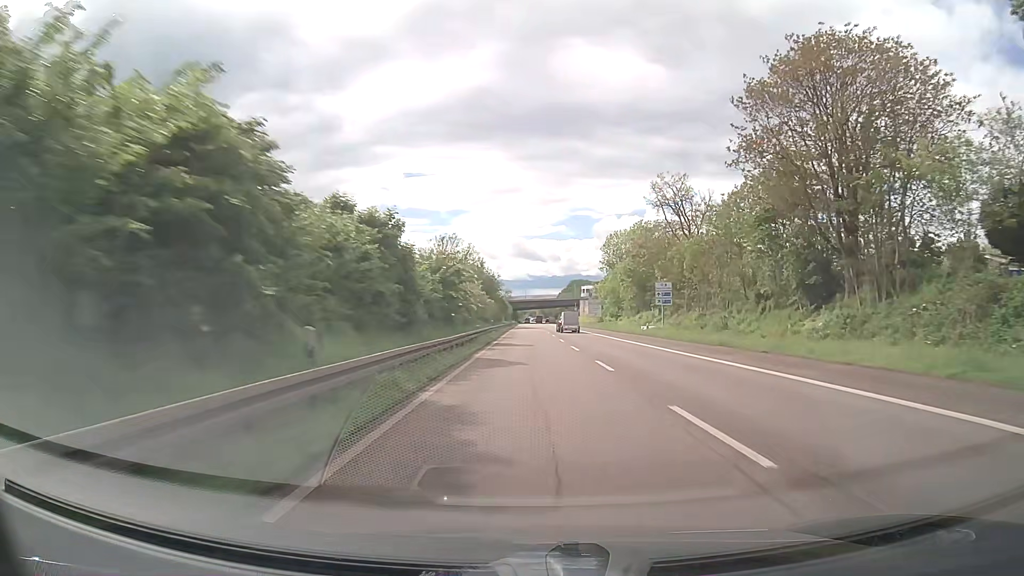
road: trunk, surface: asphalt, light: Day
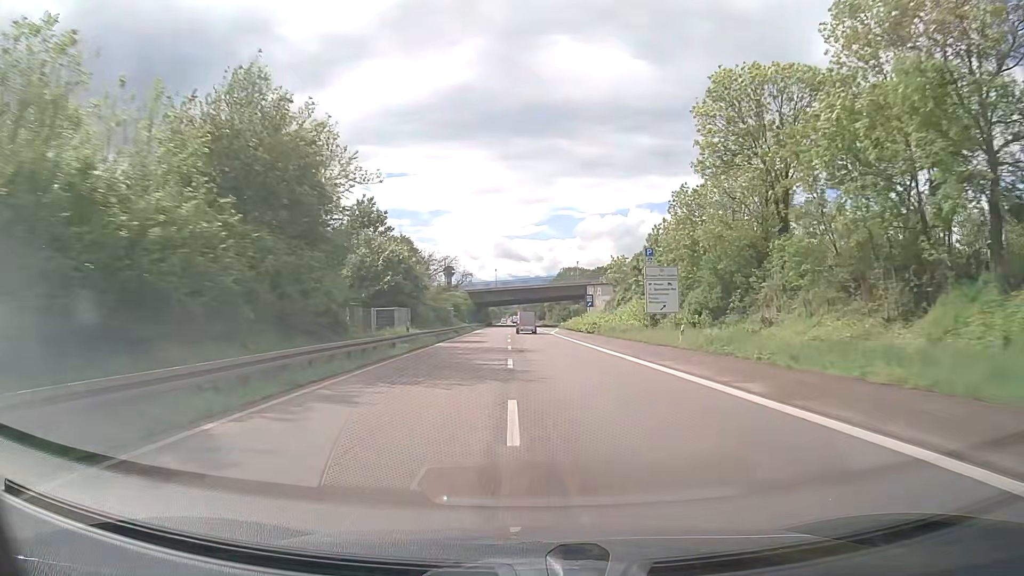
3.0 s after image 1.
(+1.5, +78.8) m; +1°
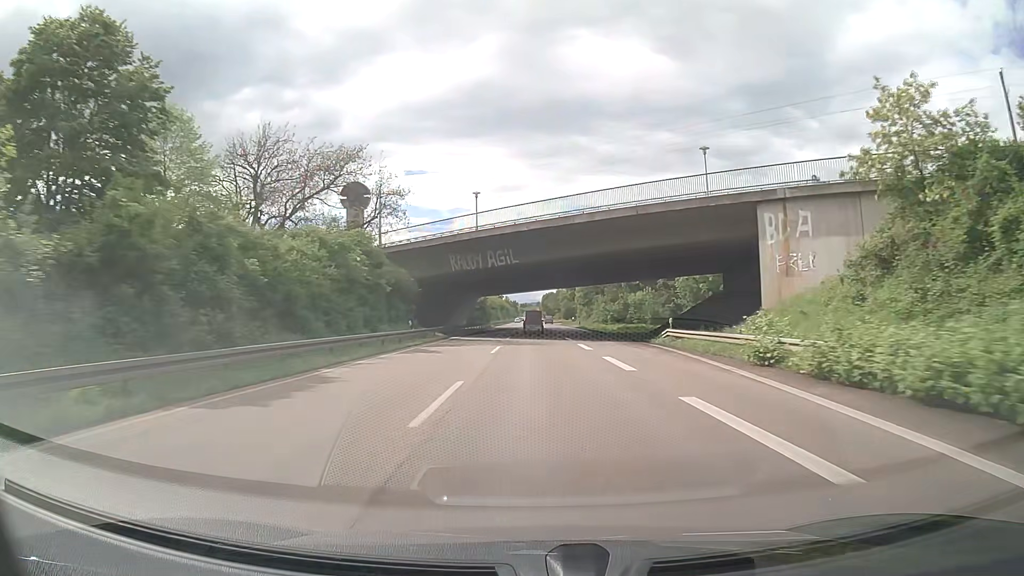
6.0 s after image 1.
(-0.9, +78.7) m; -2°
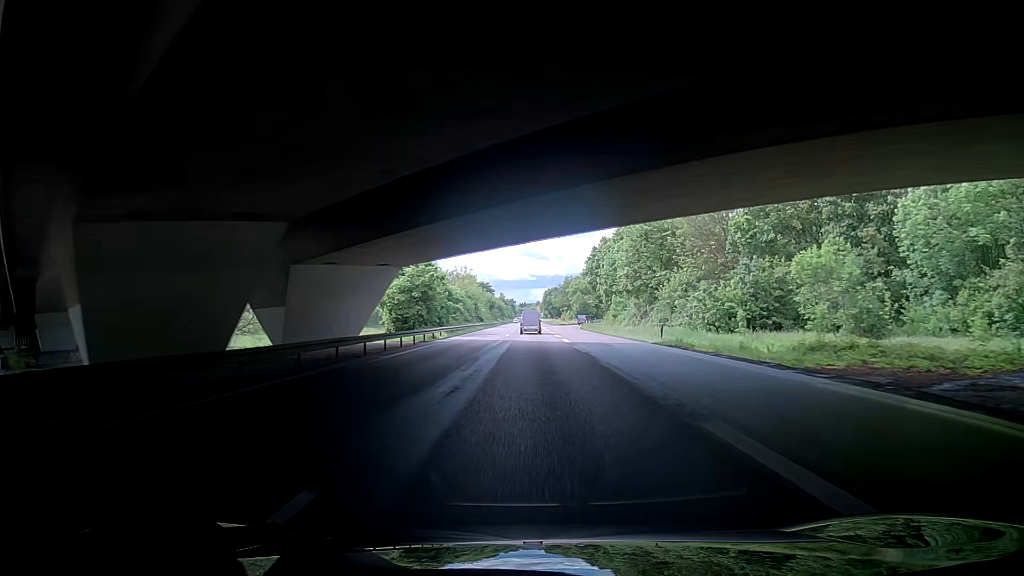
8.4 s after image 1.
(0.0, +62.9) m; 0°
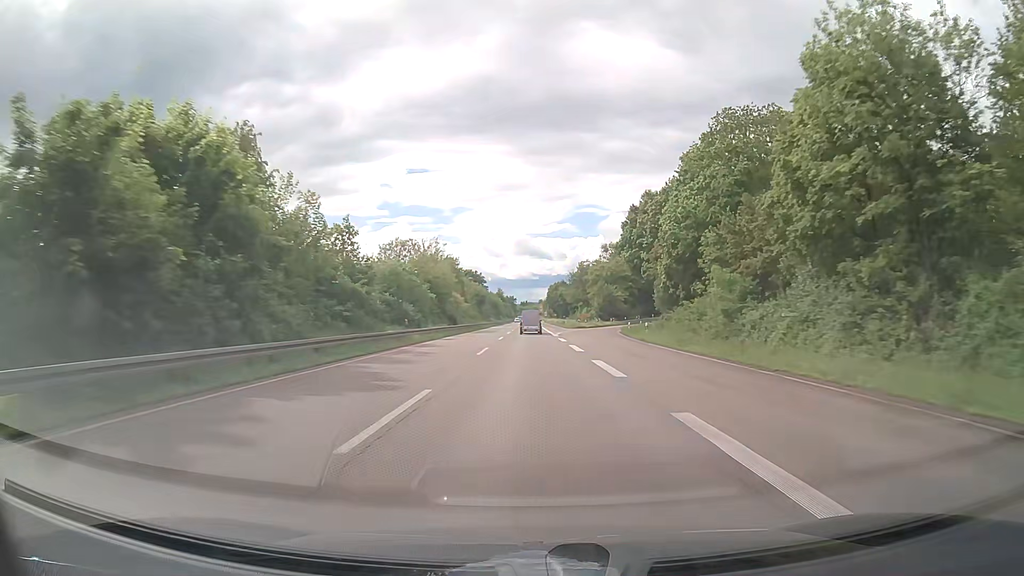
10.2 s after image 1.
(-0.3, +47.1) m; 0°
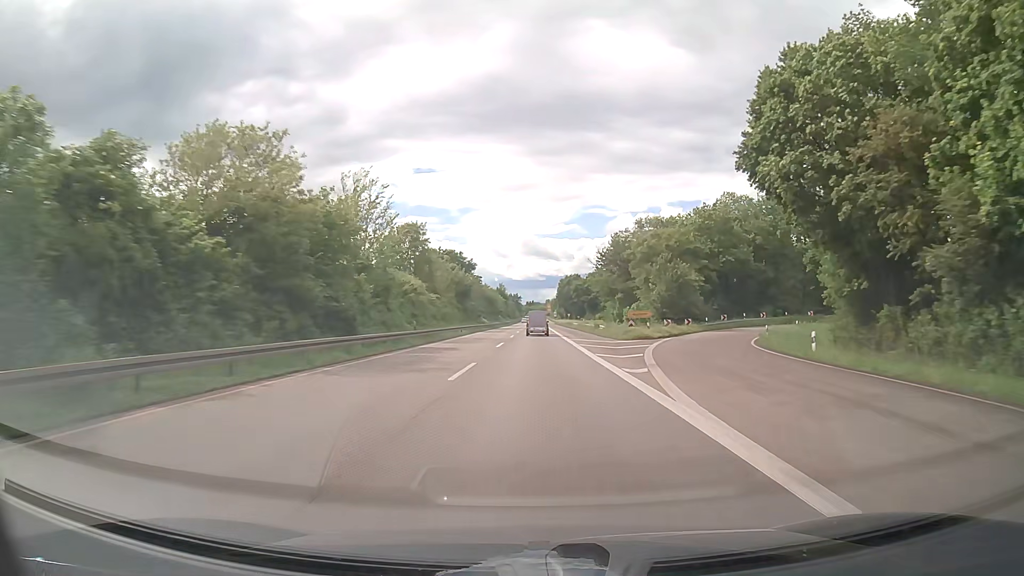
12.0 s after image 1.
(-0.3, +47.1) m; -1°
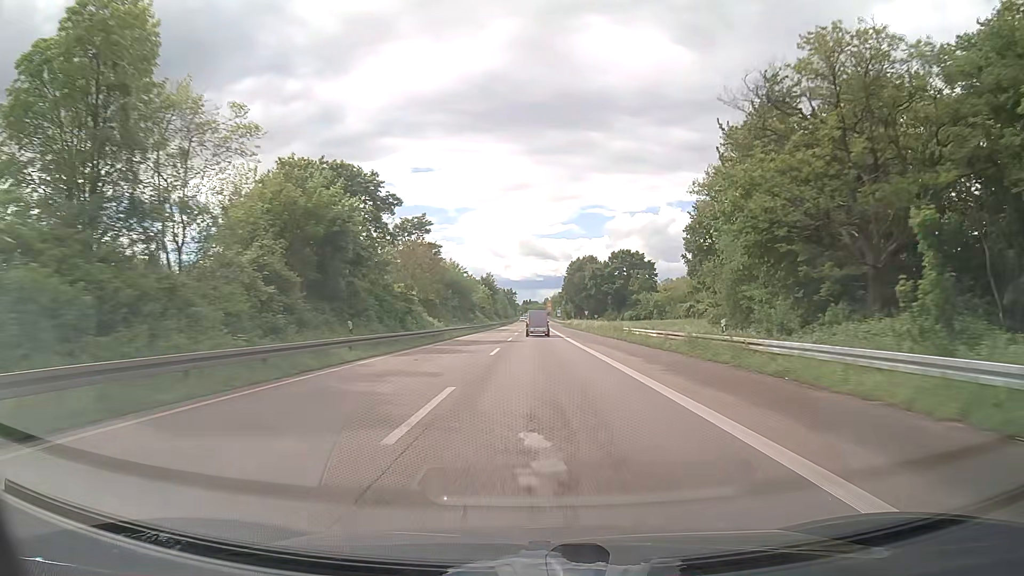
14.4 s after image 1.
(+0.1, +62.7) m; 0°
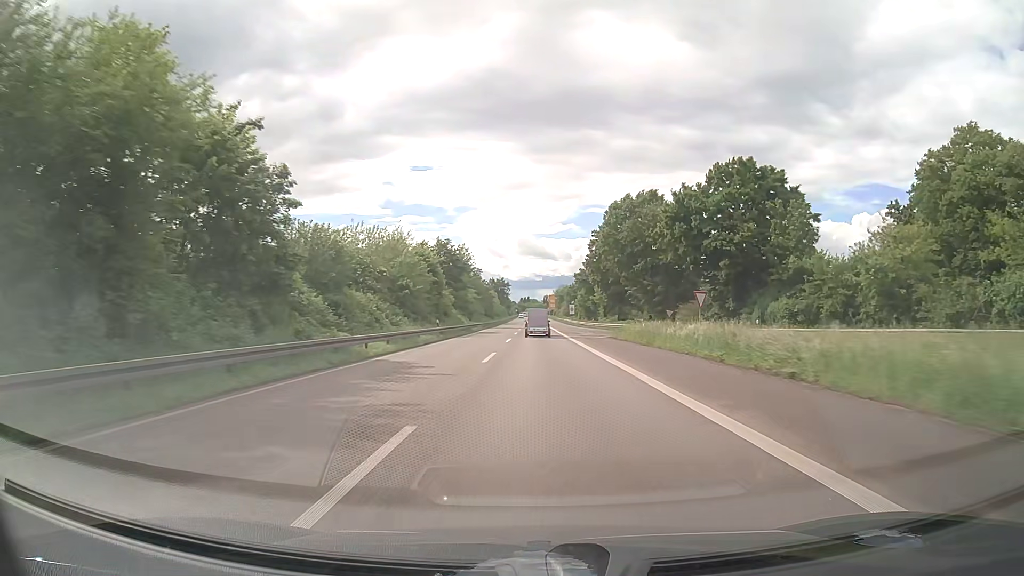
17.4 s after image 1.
(+0.2, +78.2) m; 0°
(0, +10) (0, +20) (0, +30) (0, +40) (0, +50) (0, +60) (0, +70) (0, +80) (0, +90) (0, +100) m
